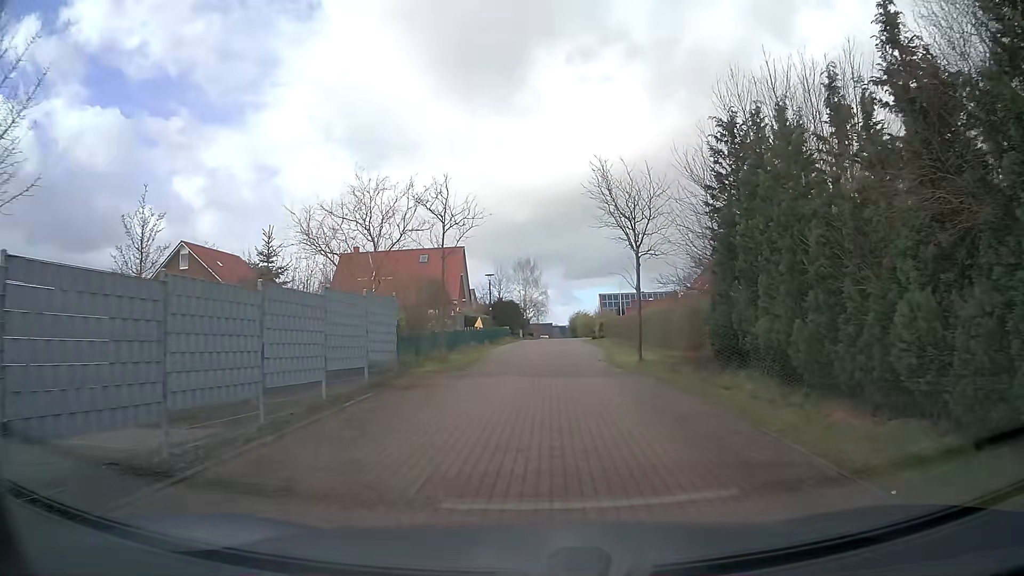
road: residential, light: Day
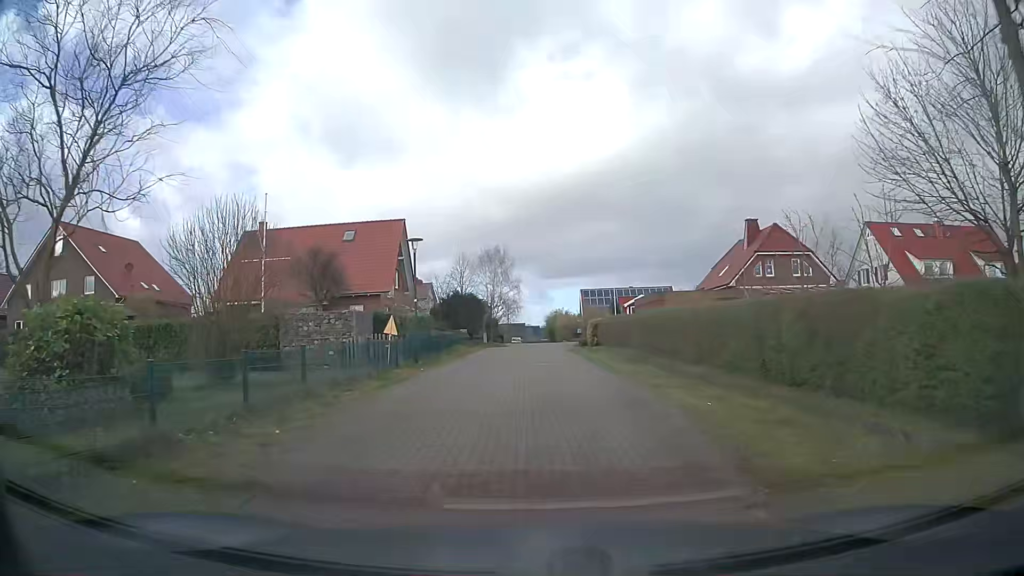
(+0.4, +18.0) m; +3°
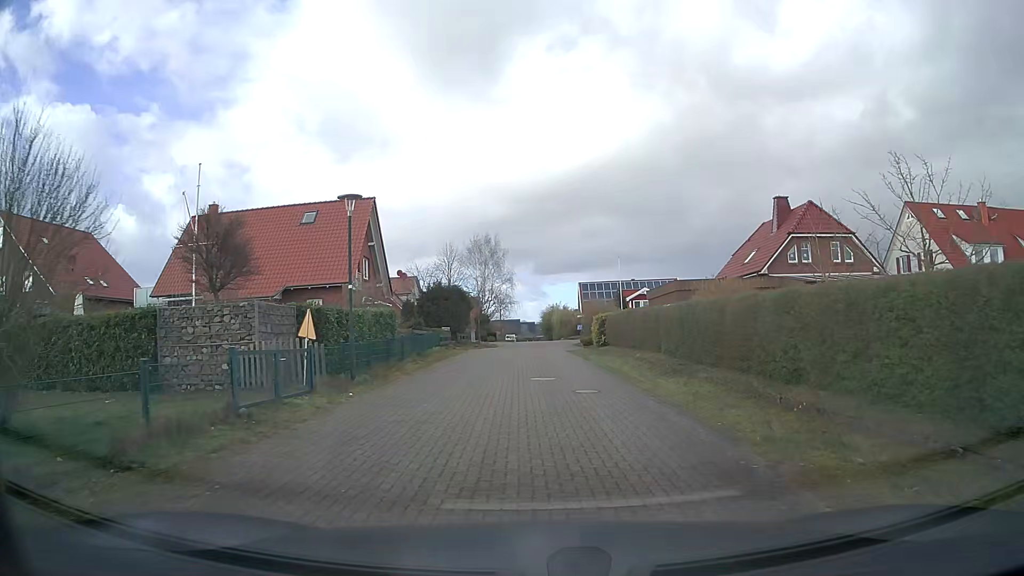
(-0.1, +7.5) m; -1°
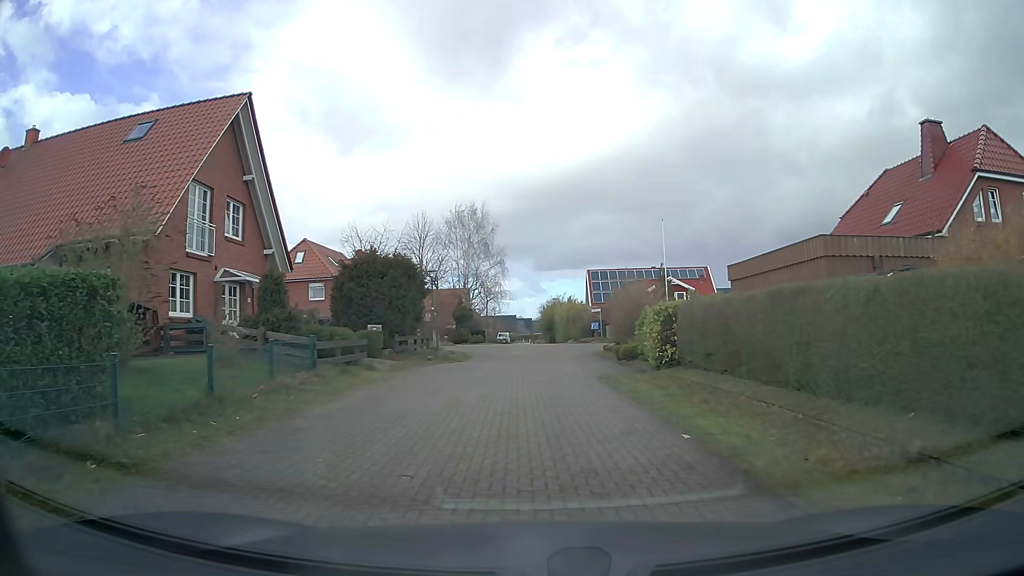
(+0.2, +18.5) m; +1°
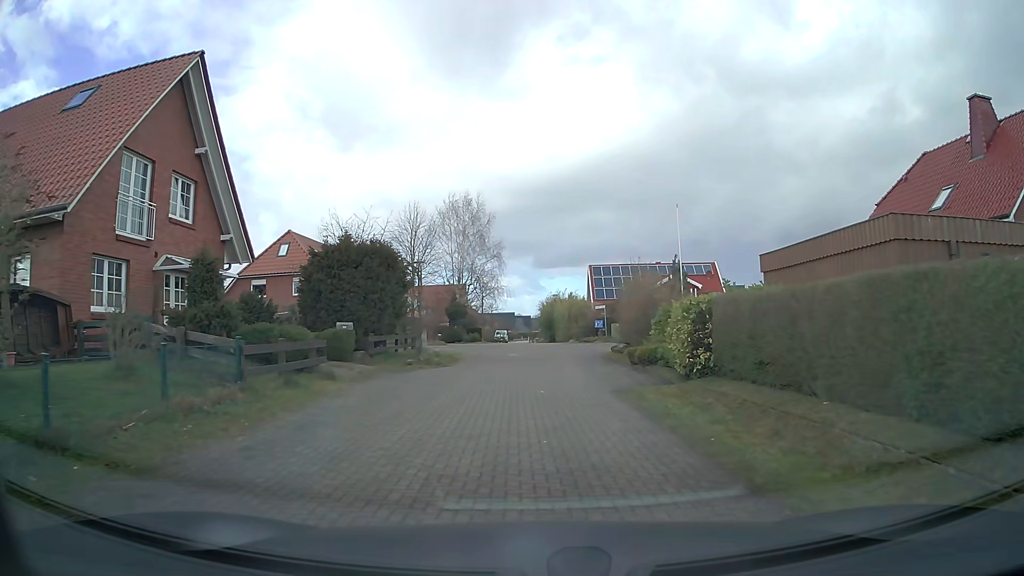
(0.0, +3.7) m; 0°
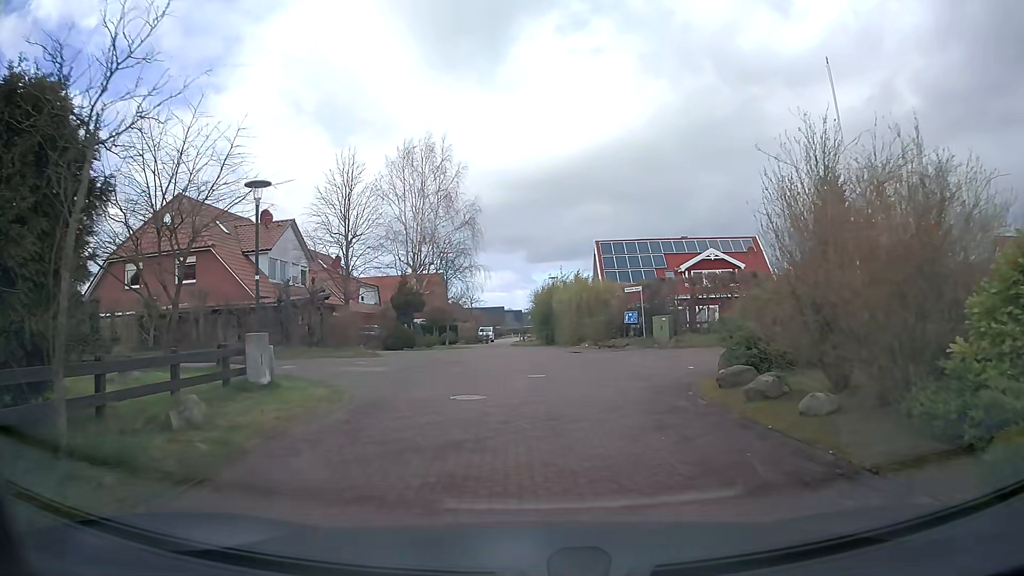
(+0.1, +17.5) m; +1°
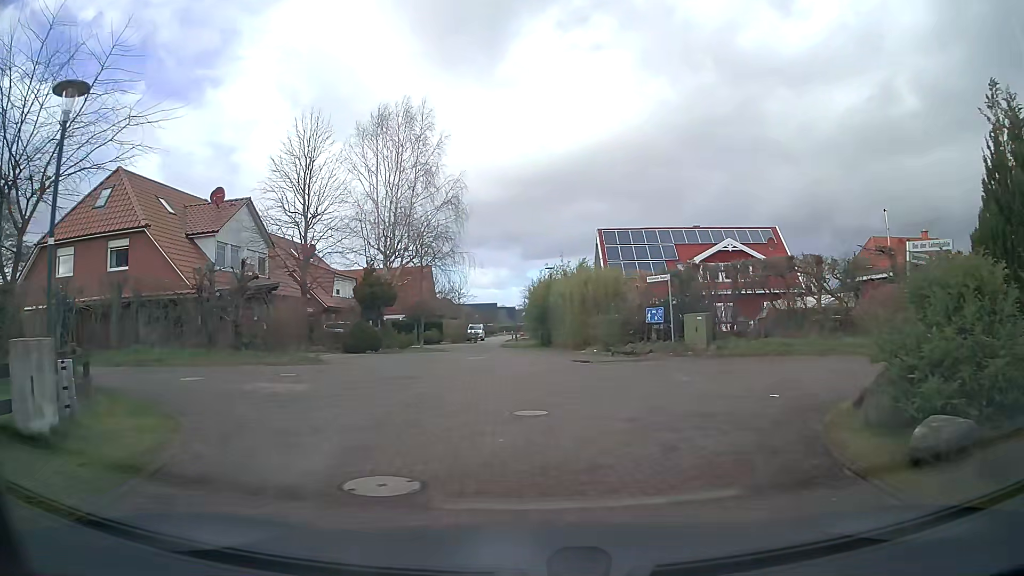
(0.0, +6.3) m; 0°
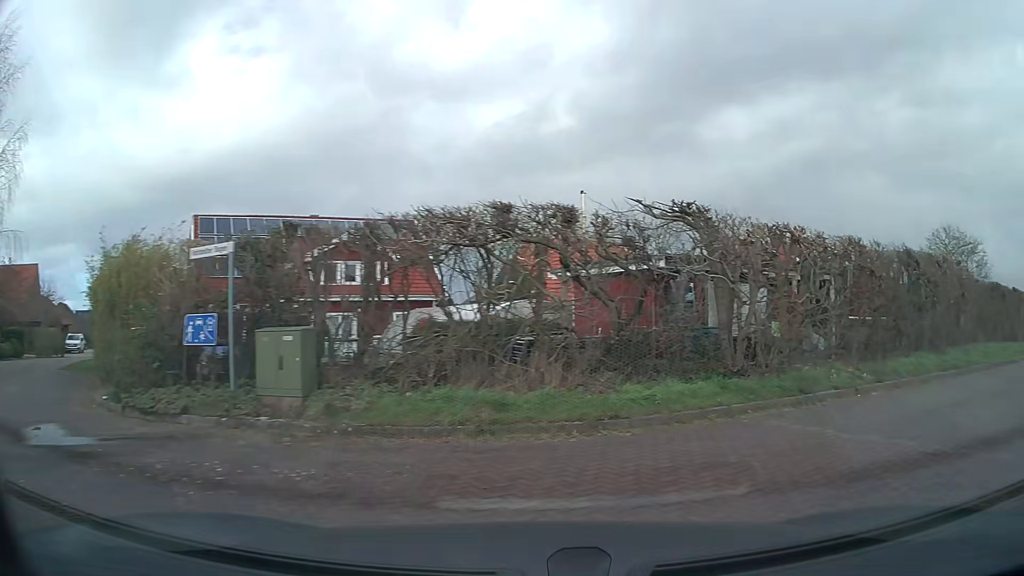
(+2.1, +10.5) m; +34°
